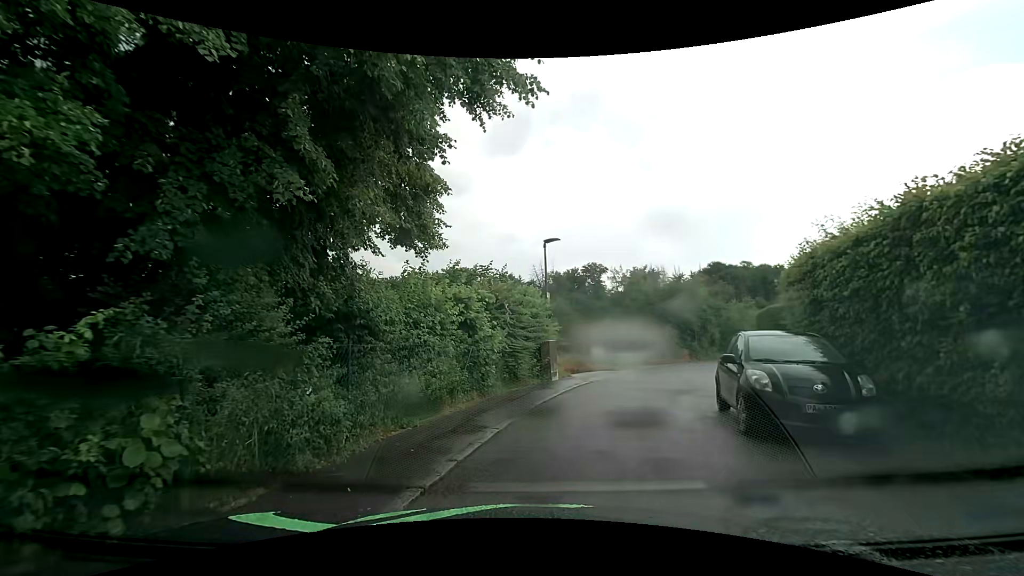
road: residential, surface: asphalt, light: Day
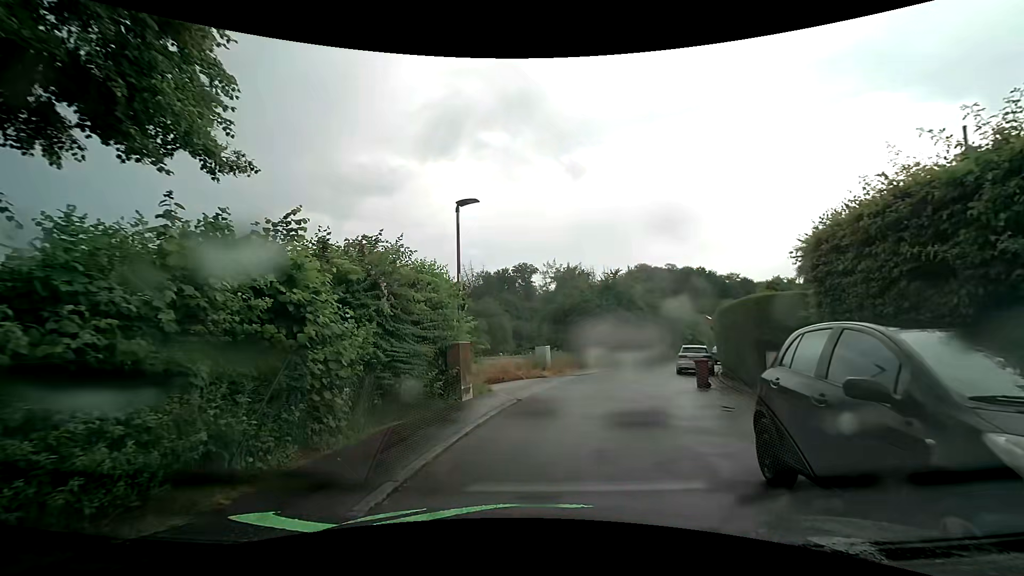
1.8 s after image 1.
(+0.5, +5.2) m; +10°
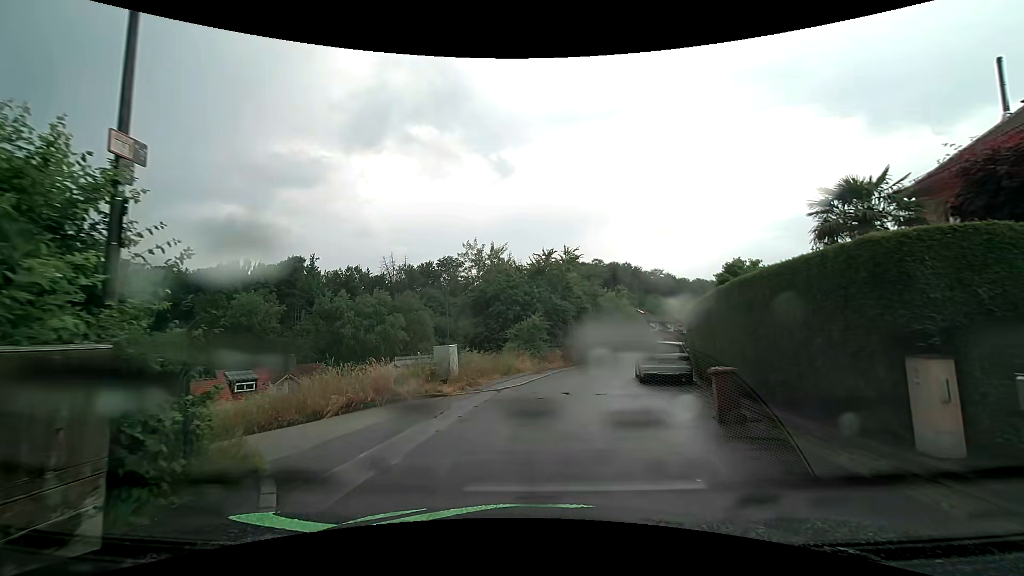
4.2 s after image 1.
(+0.6, +8.4) m; +8°
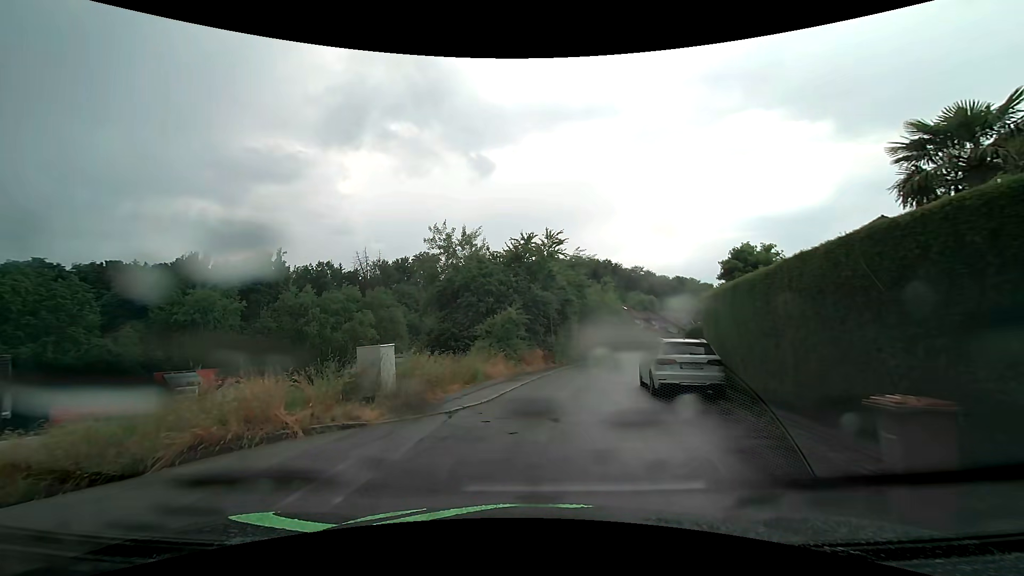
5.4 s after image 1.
(+0.1, +4.9) m; +2°
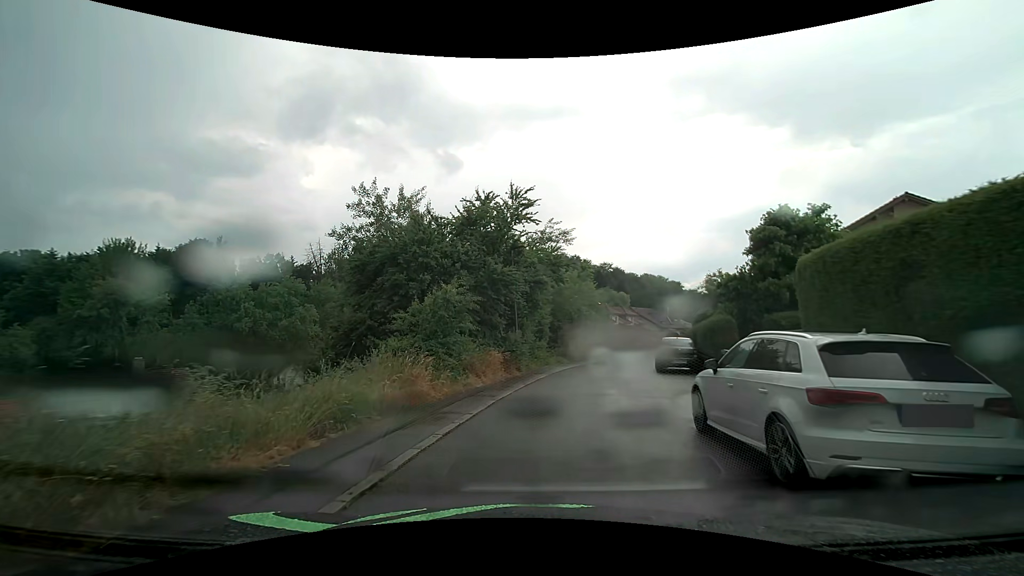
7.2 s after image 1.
(+0.3, +8.3) m; +4°
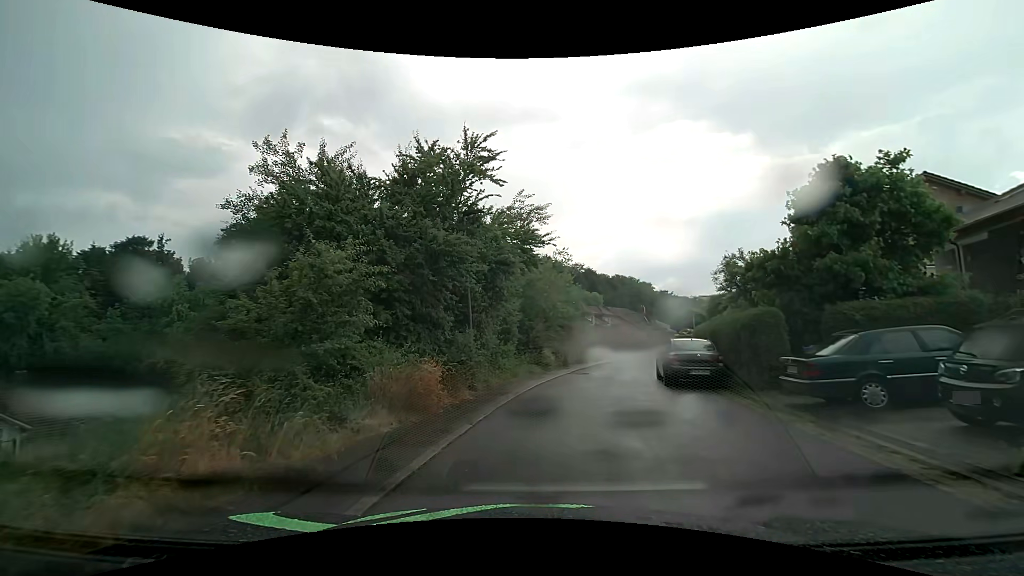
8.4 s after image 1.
(+0.2, +6.0) m; +4°
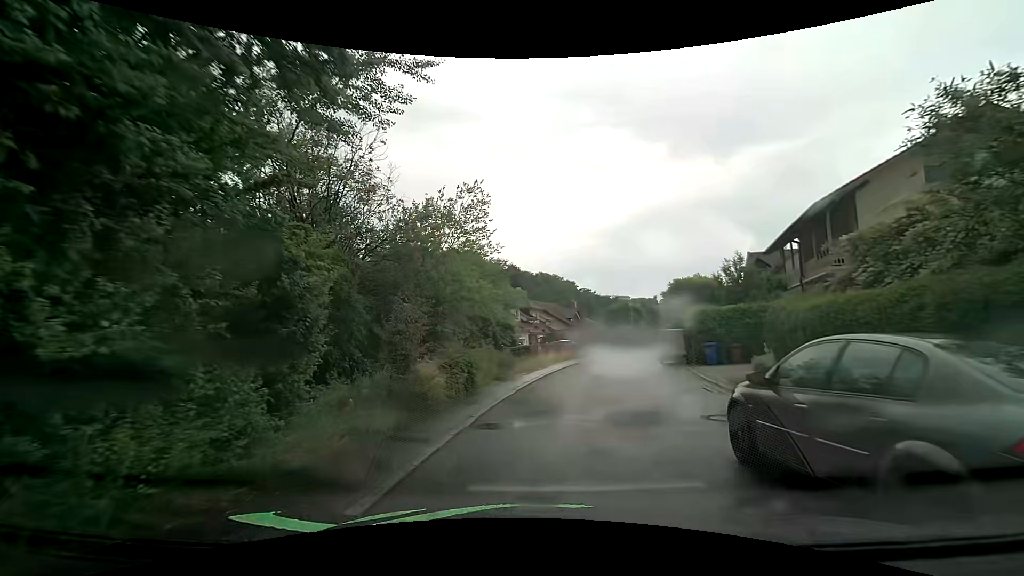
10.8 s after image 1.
(+0.9, +12.8) m; +8°
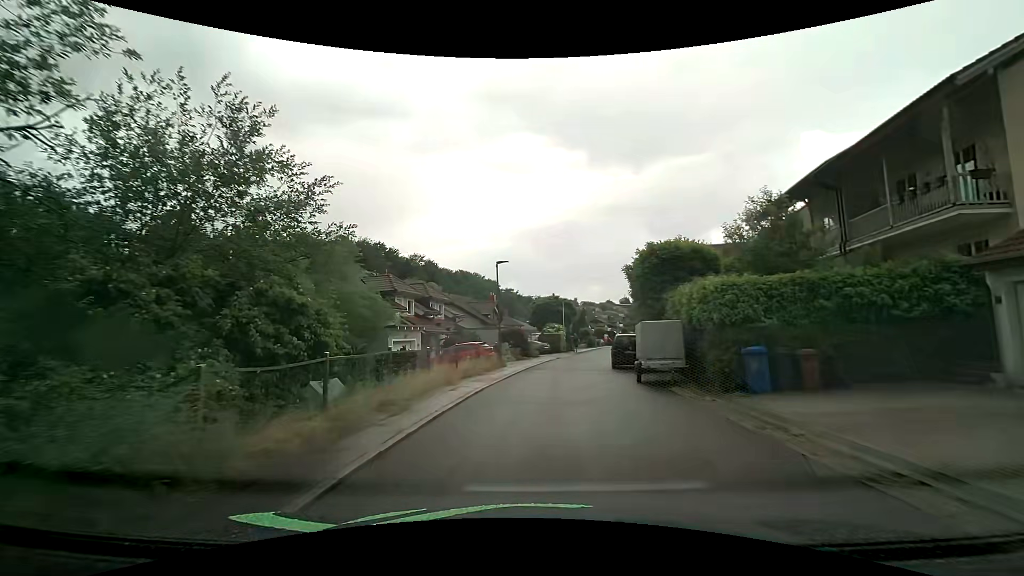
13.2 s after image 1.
(+1.4, +13.7) m; +9°
(0, +10) (+1, +20) (+2, +30) (+4, +40) (+6, +50) (+8, +59) (+10, +69) (+13, +79) (+16, +88) (+19, +98) m
